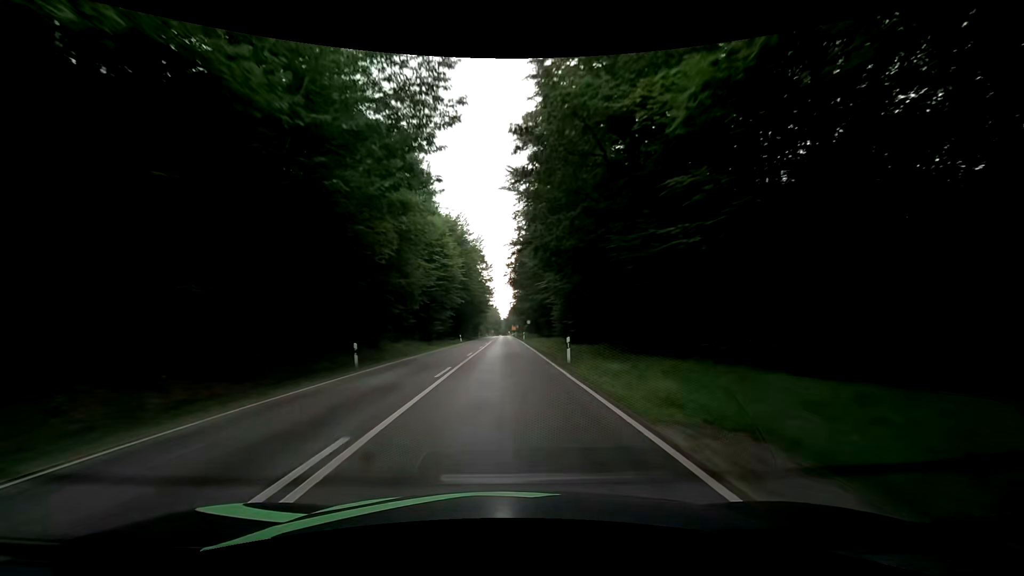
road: secondary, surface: asphalt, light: Day
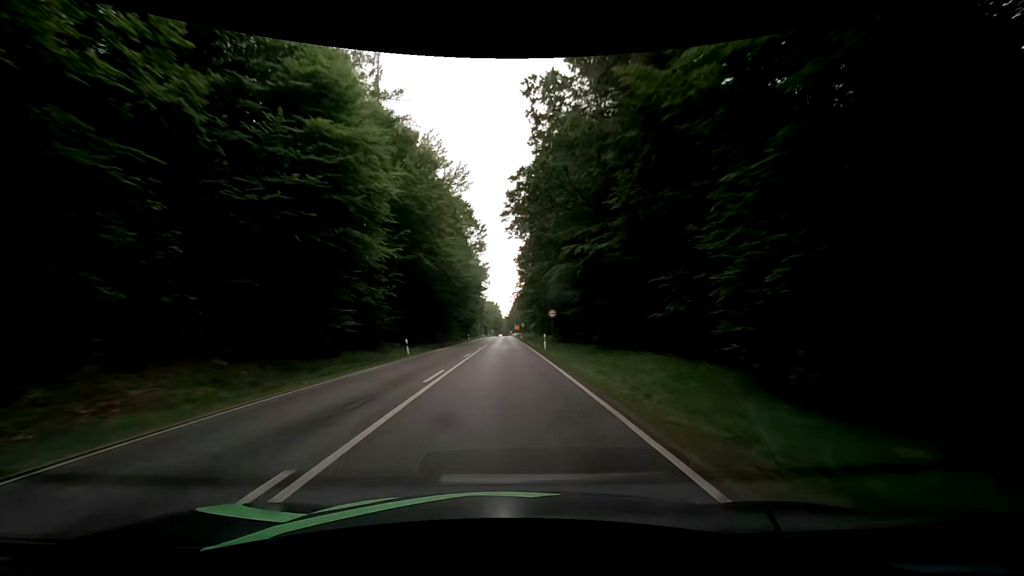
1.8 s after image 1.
(-0.4, +37.5) m; -2°
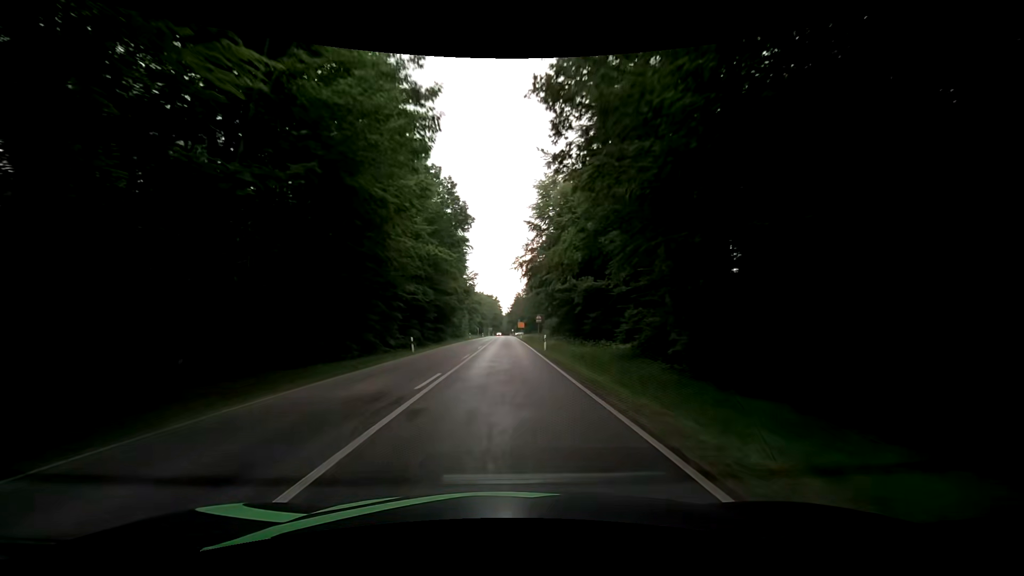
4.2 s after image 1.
(+0.6, +49.3) m; 0°
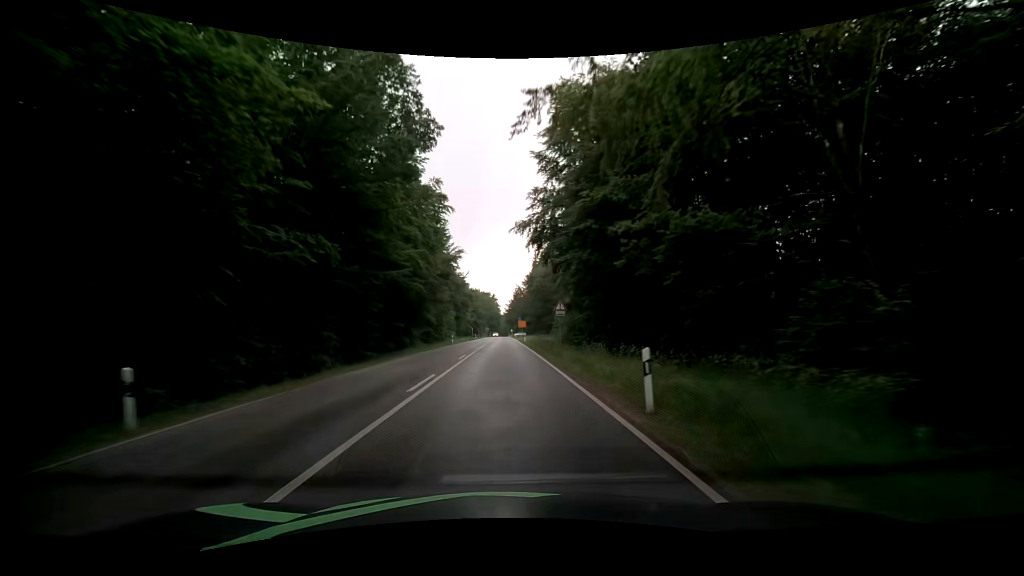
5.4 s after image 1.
(+0.2, +24.4) m; +1°
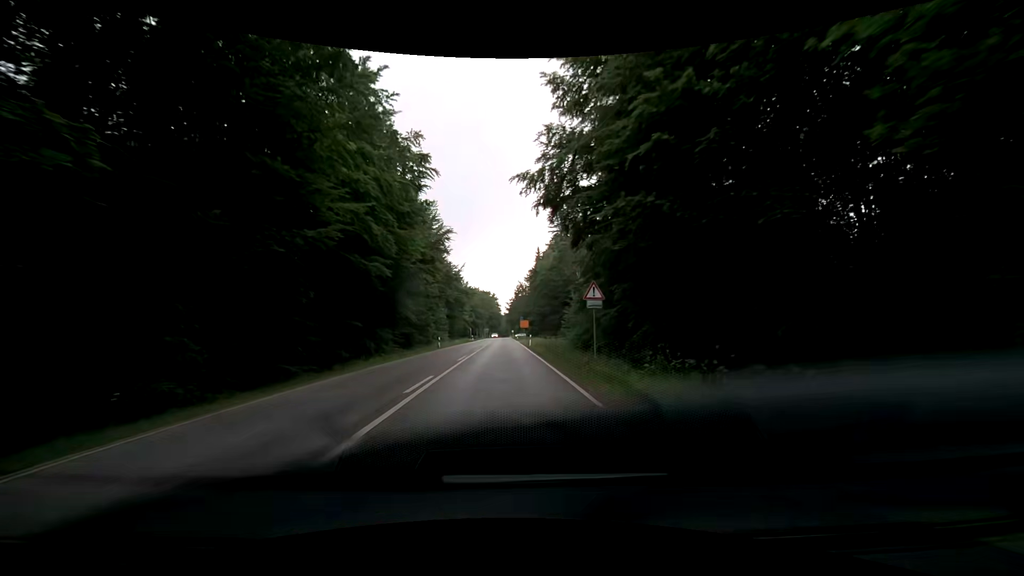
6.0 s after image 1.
(0.0, +12.1) m; 0°
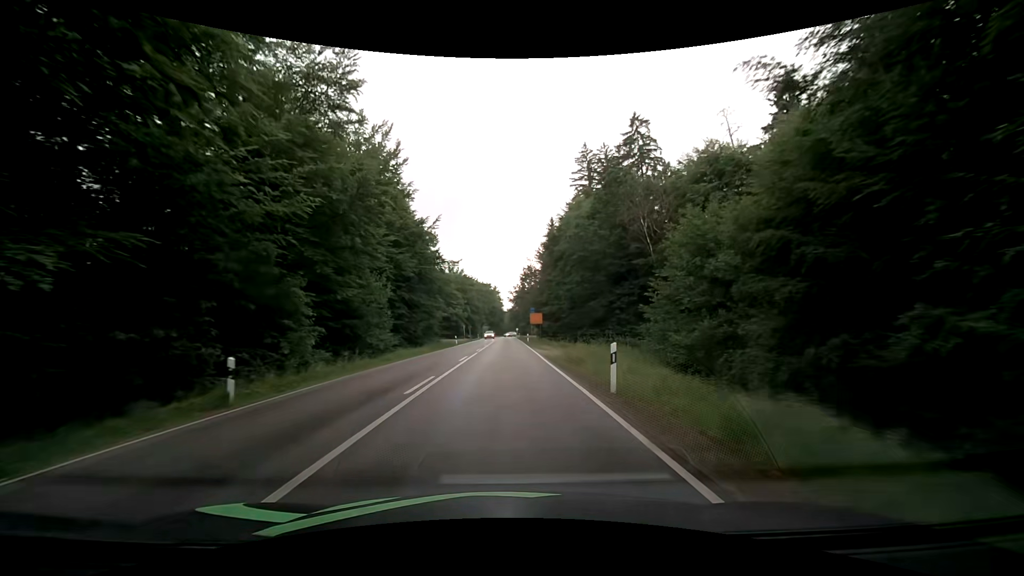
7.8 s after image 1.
(-0.4, +36.0) m; -1°
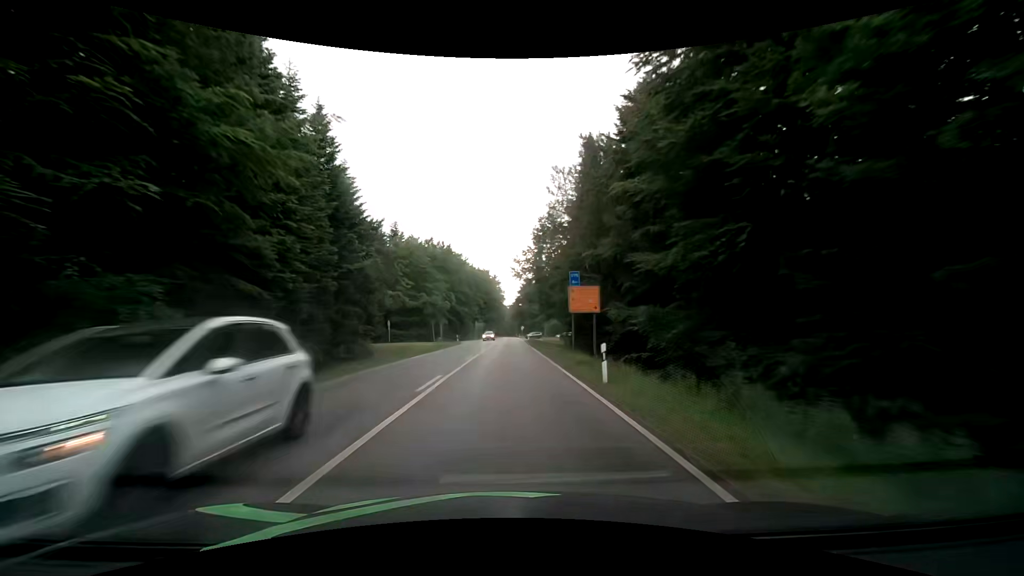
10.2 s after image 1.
(+0.4, +47.5) m; 0°
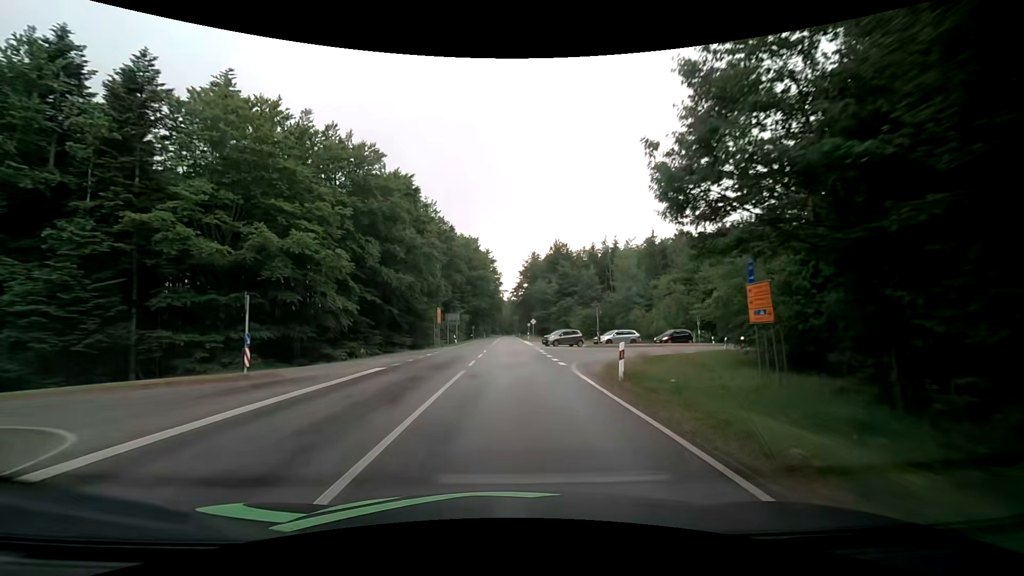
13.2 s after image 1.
(+0.1, +59.7) m; 0°
(0, +10) (0, +20) (0, +30) (+1, +40) (+1, +50) (+1, +60) (+1, +70) (+1, +80) (+1, +90) (+1, +100) m
